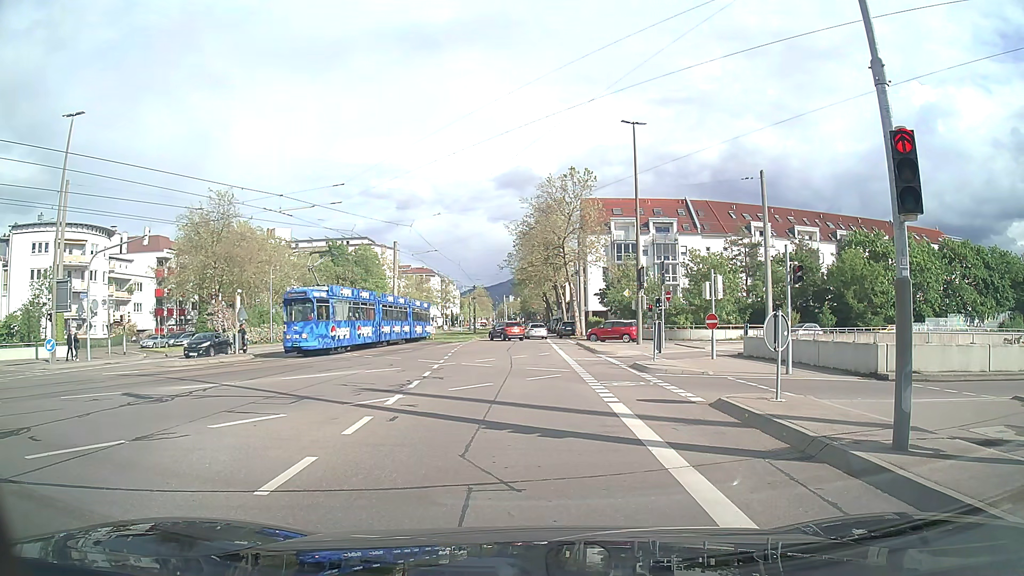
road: tertiary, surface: asphalt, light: Day
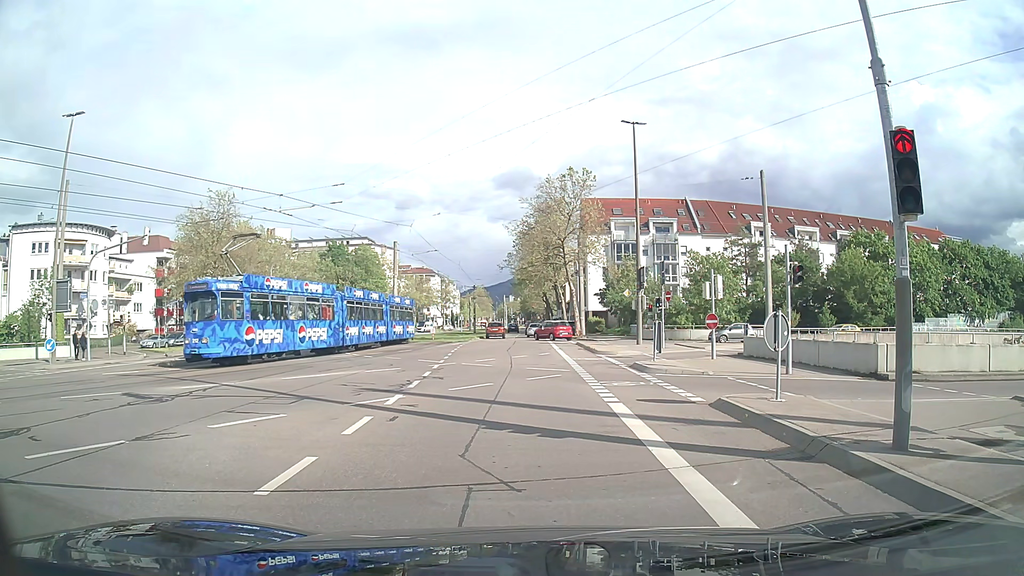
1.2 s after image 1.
(0.0, 0.0) m; 0°
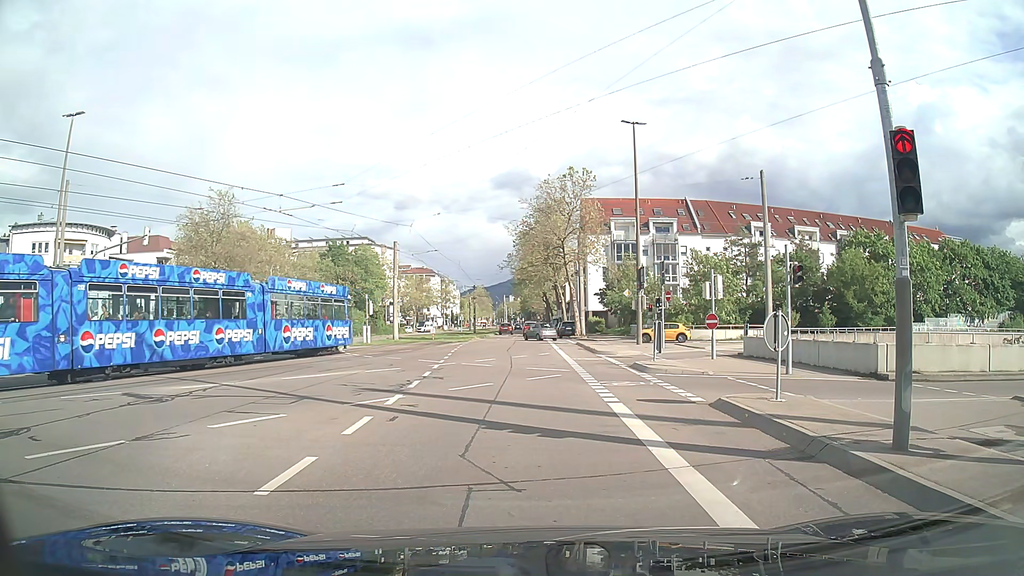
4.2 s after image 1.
(0.0, 0.0) m; 0°
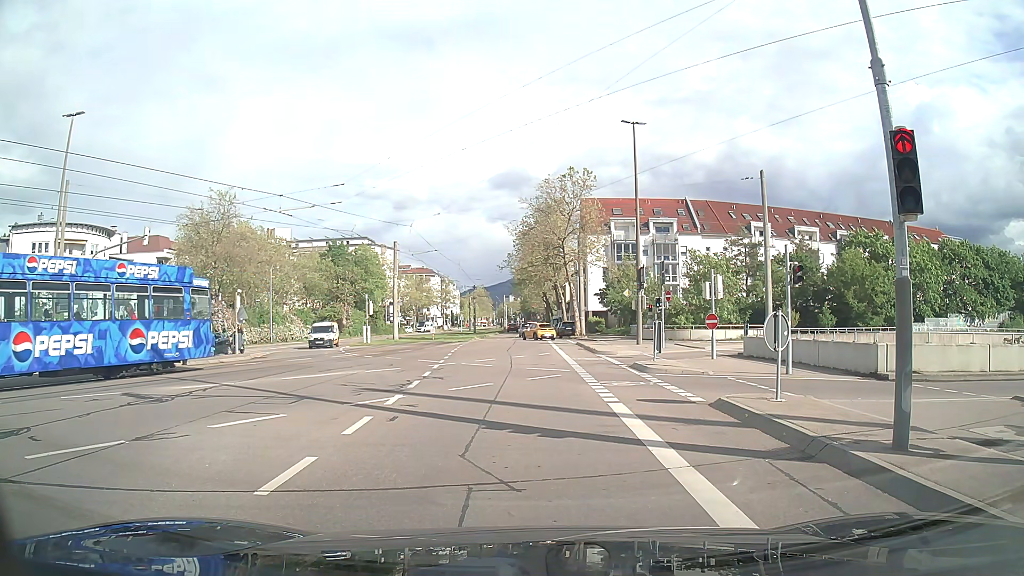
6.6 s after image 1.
(0.0, 0.0) m; 0°
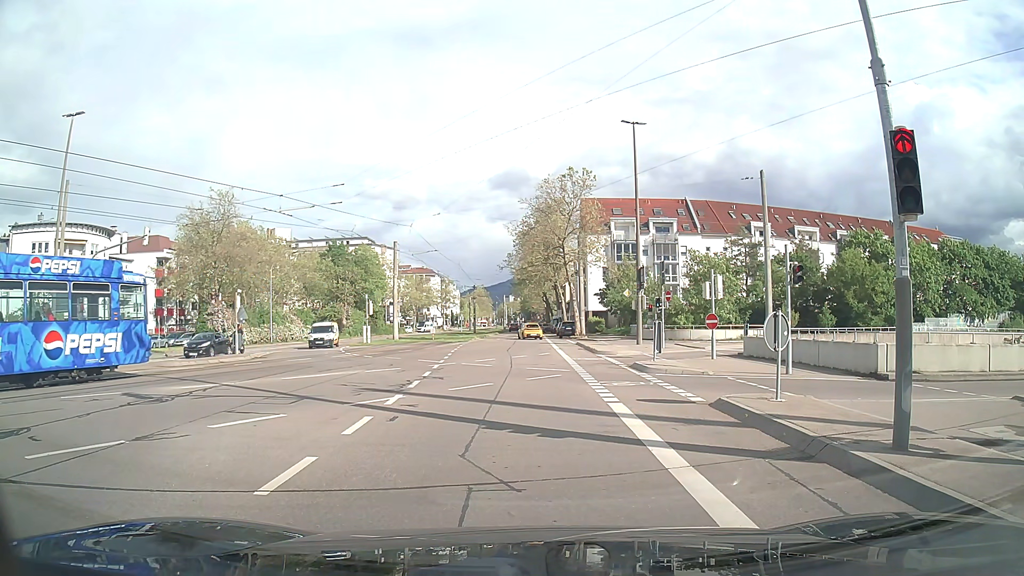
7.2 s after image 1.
(0.0, 0.0) m; 0°
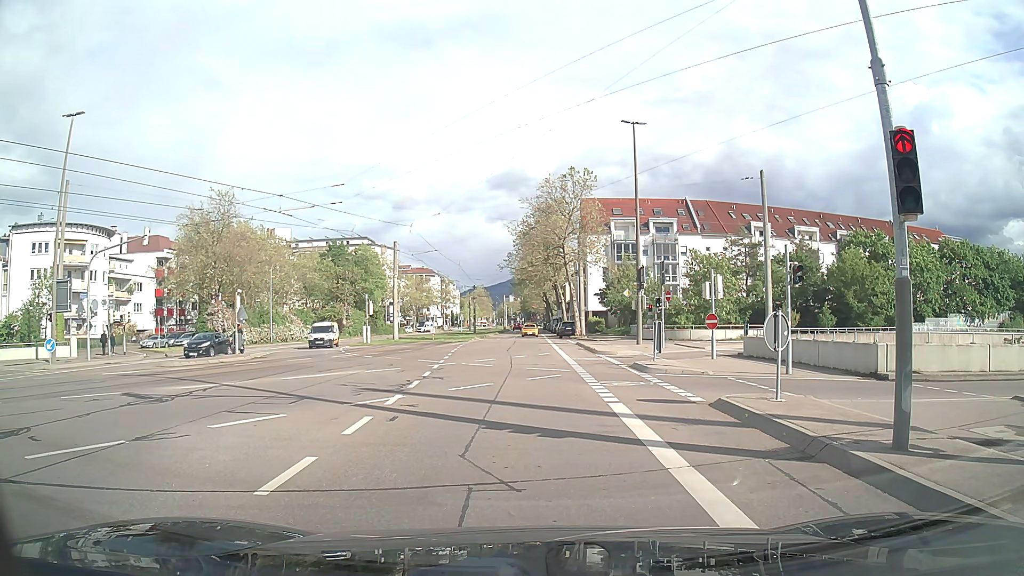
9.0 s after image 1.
(0.0, 0.0) m; 0°
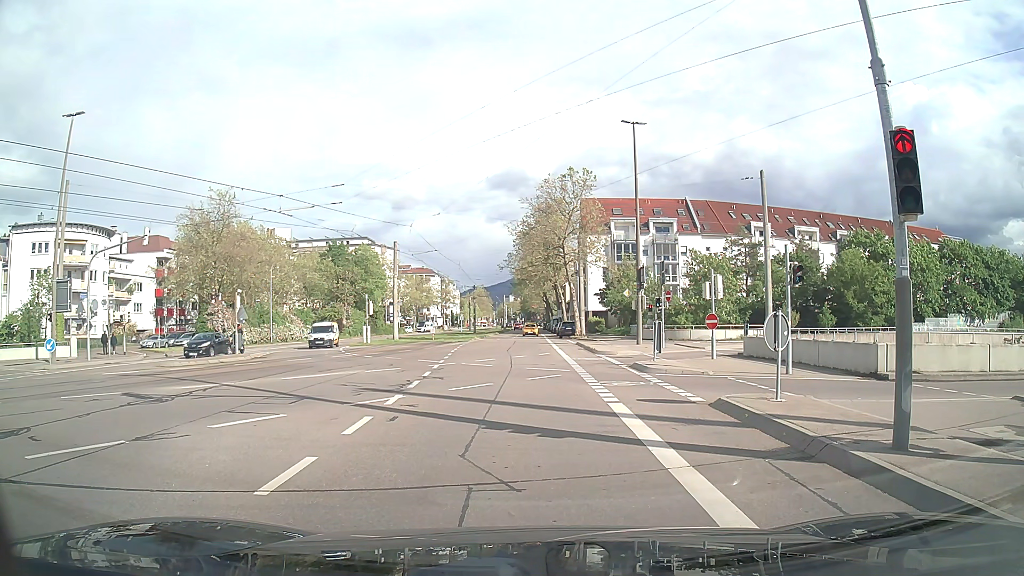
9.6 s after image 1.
(0.0, 0.0) m; 0°
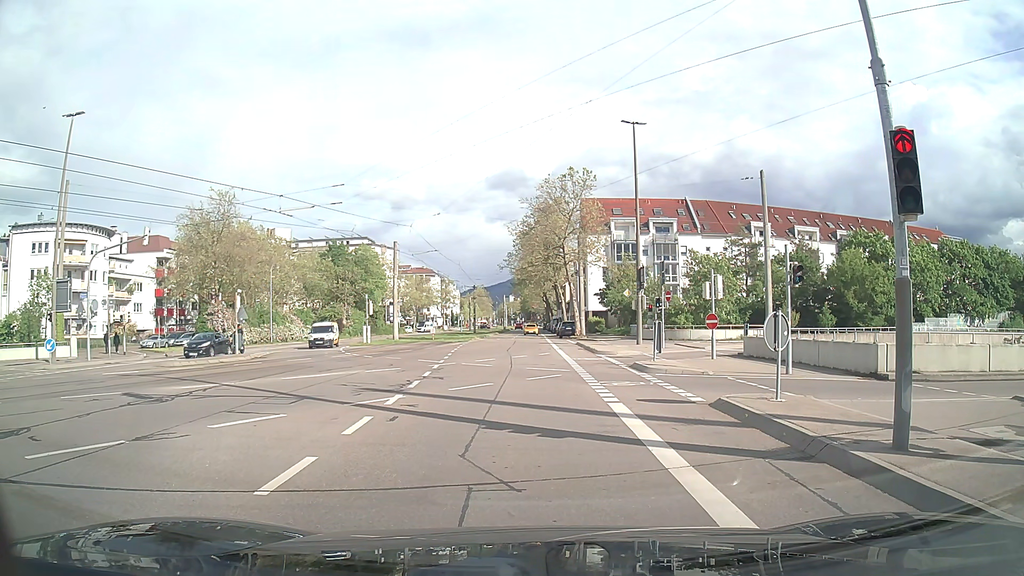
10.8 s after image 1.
(0.0, 0.0) m; 0°
(0, +10) (-1, +20) (-1, +30) (-1, +40) (-2, +50) (-2, +60) (-3, +70) (-3, +80) (-3, +90) (-3, +100) m
